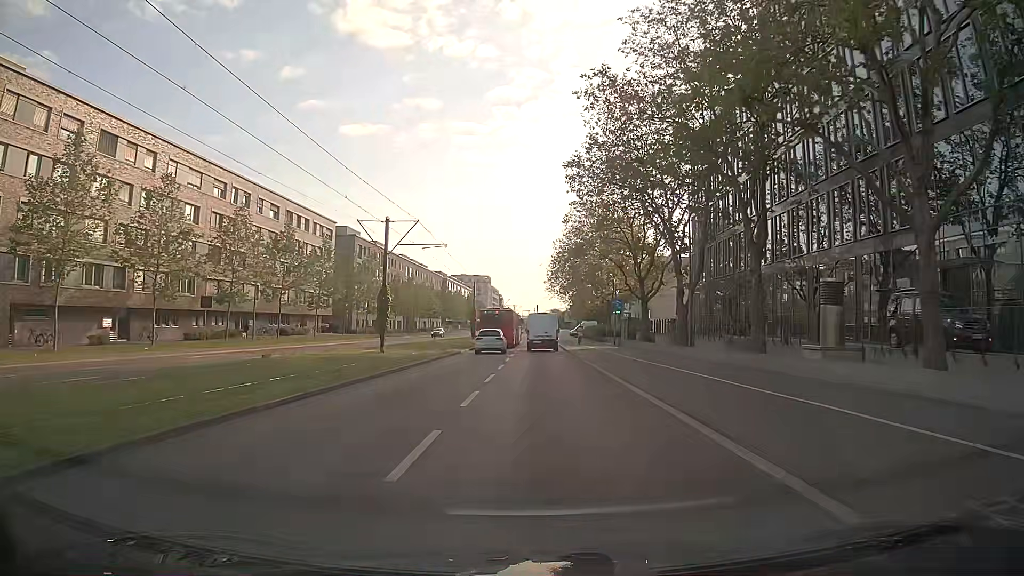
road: secondary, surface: asphalt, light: Day
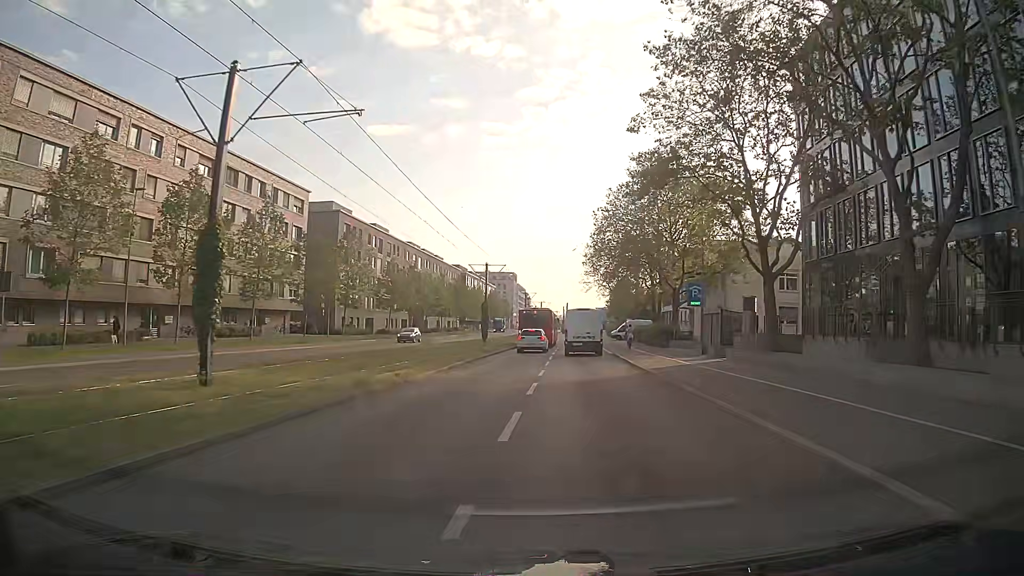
(-0.3, +22.0) m; -1°
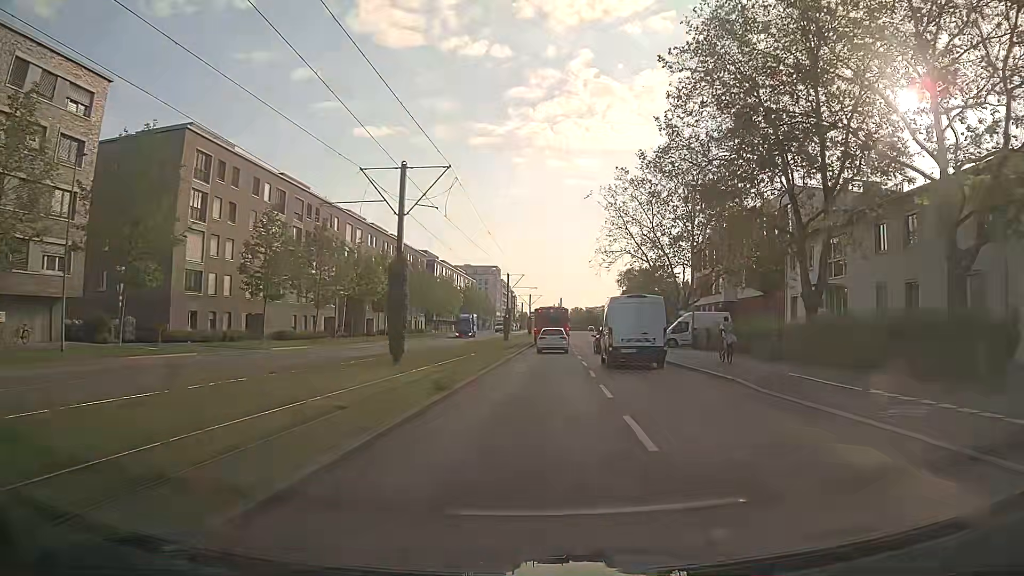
(-0.5, +36.9) m; 0°
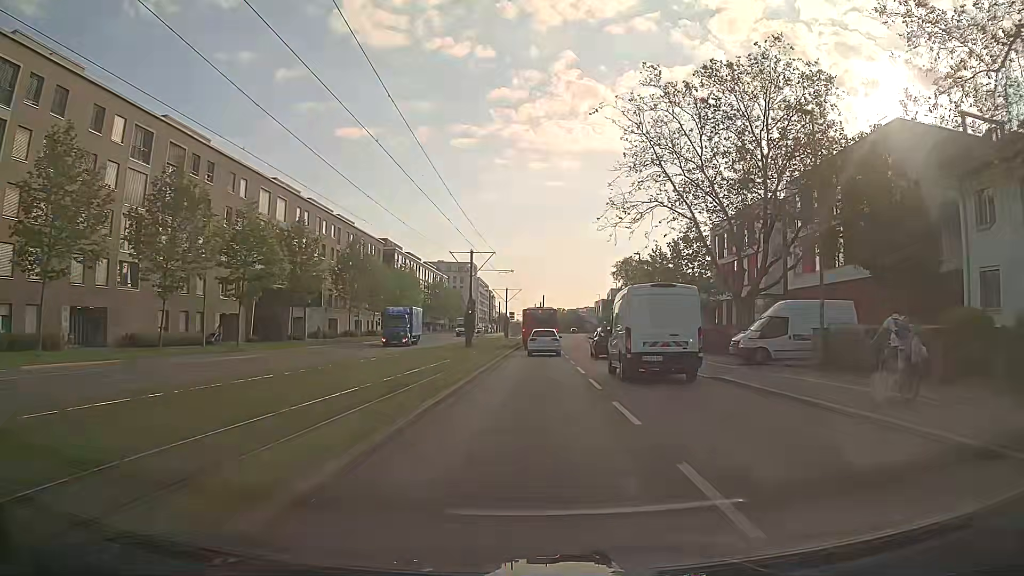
(+0.4, +22.0) m; +2°
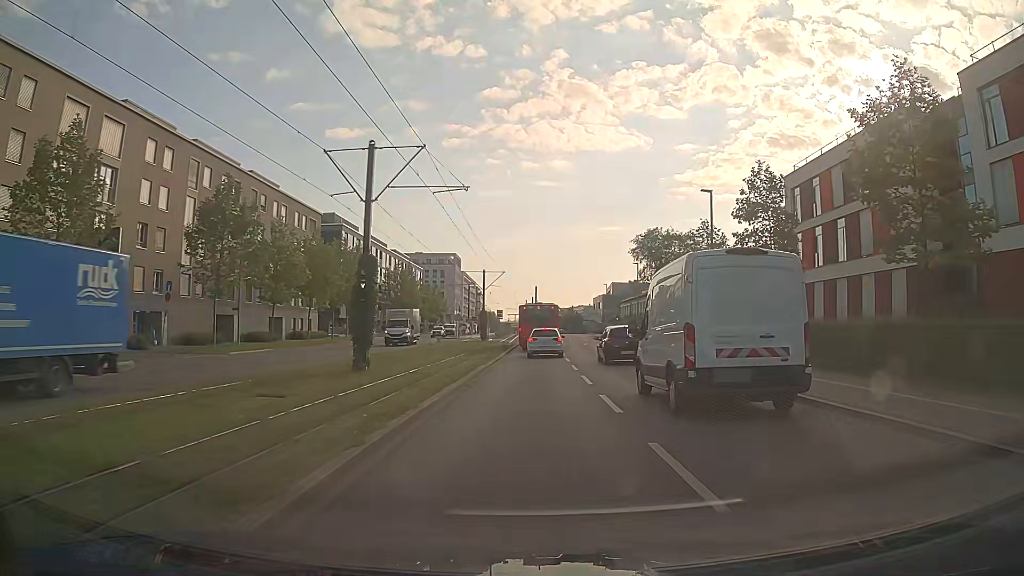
(+0.1, +28.9) m; +1°
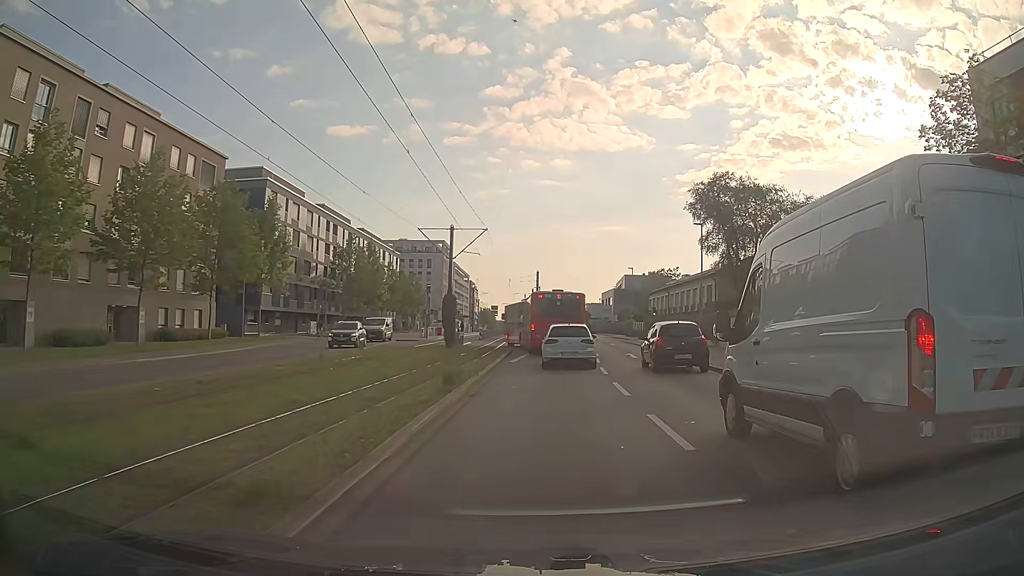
(-0.3, +27.7) m; 0°
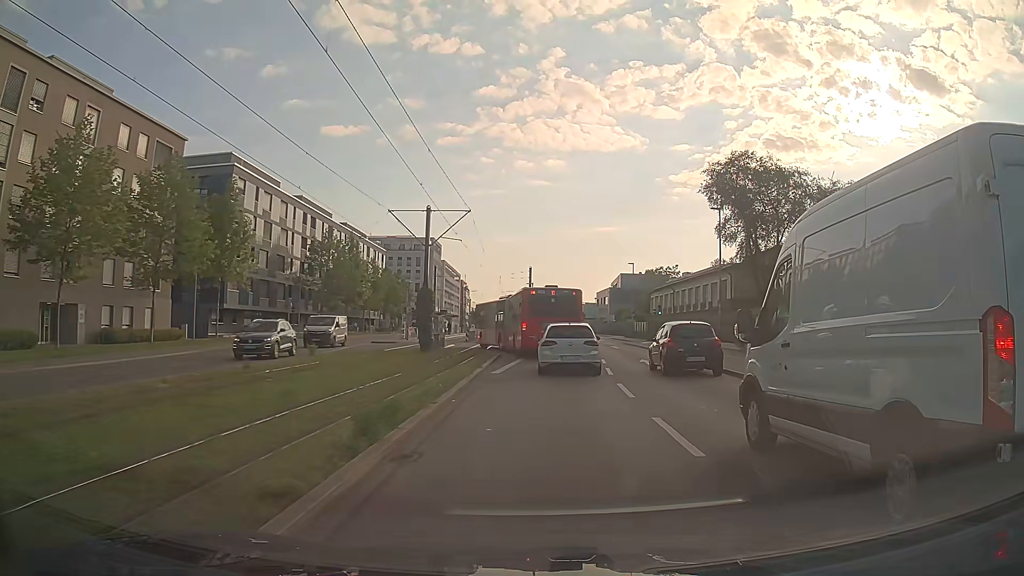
(+0.1, +6.3) m; +1°
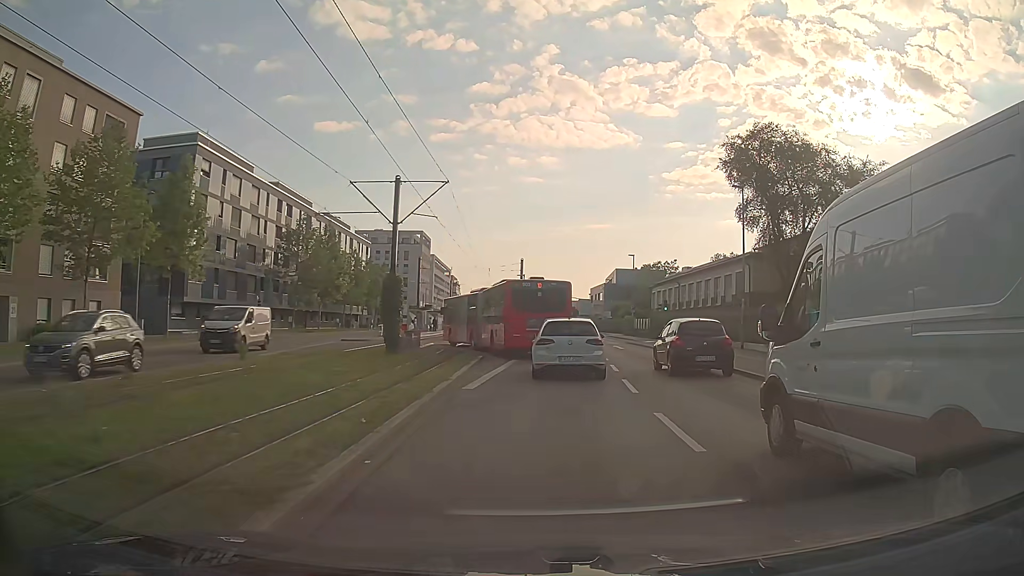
(0.0, +5.9) m; 0°
